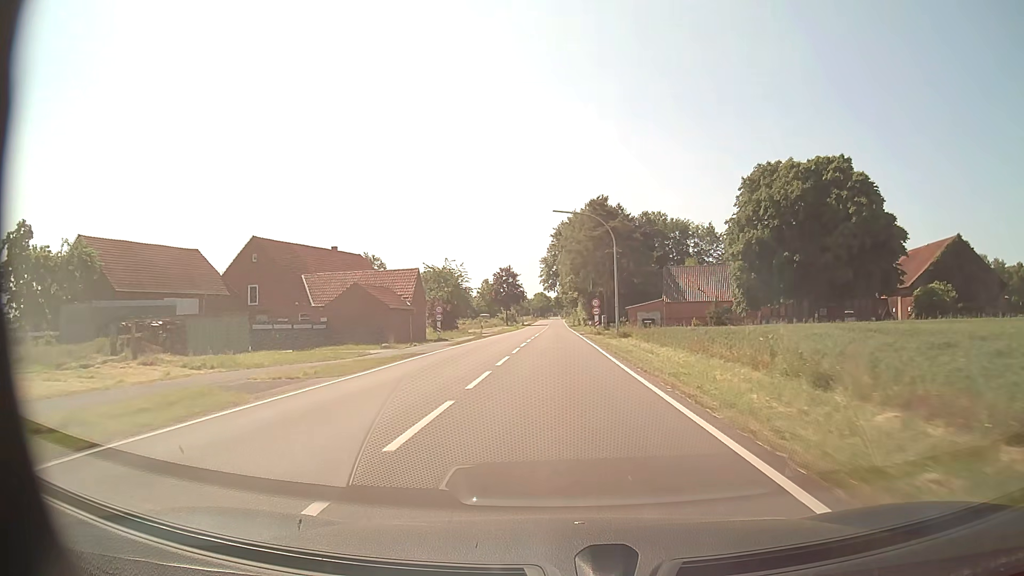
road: tertiary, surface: asphalt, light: Day
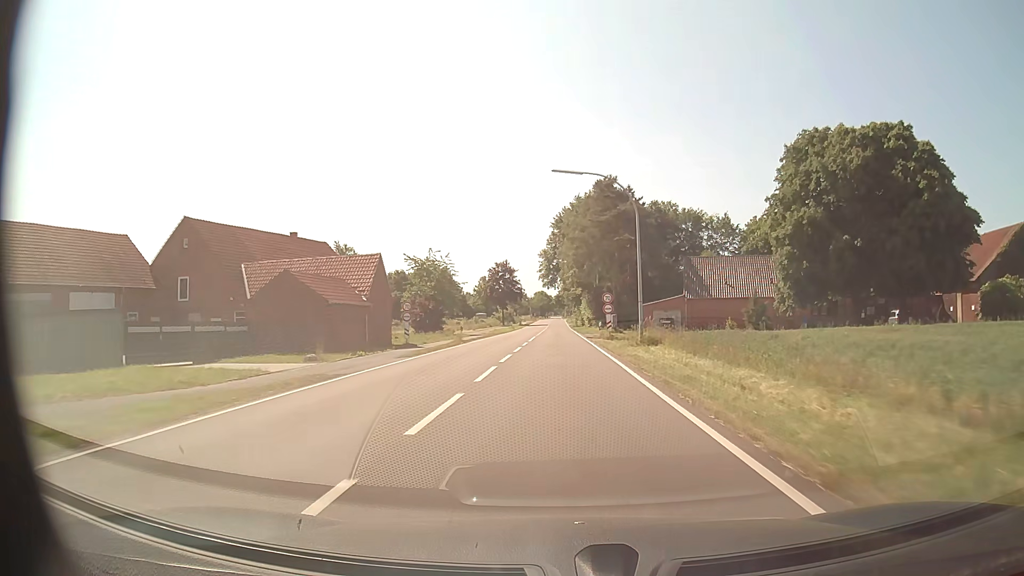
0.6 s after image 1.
(0.0, +11.3) m; 0°
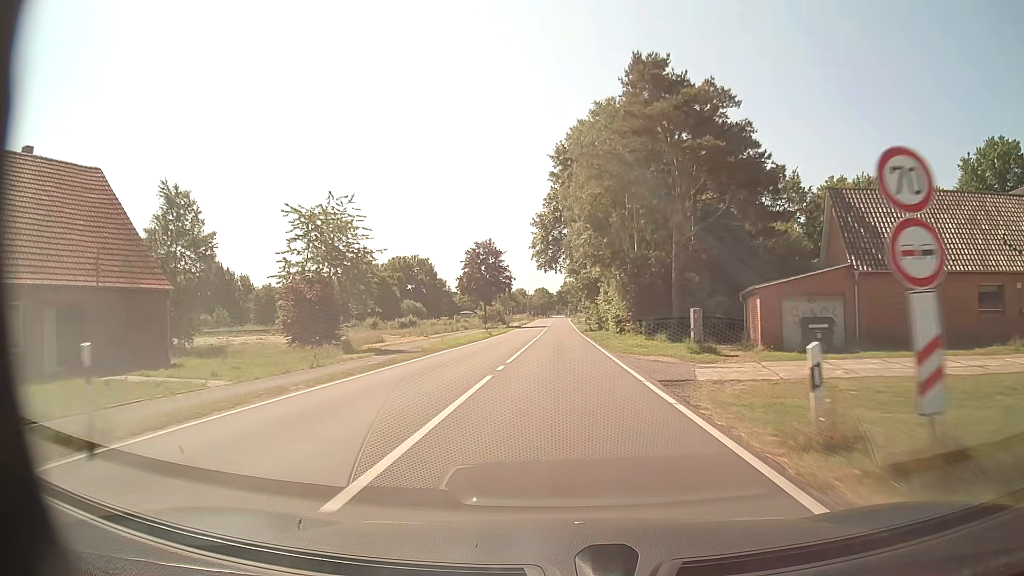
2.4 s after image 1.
(-0.1, +33.9) m; 0°
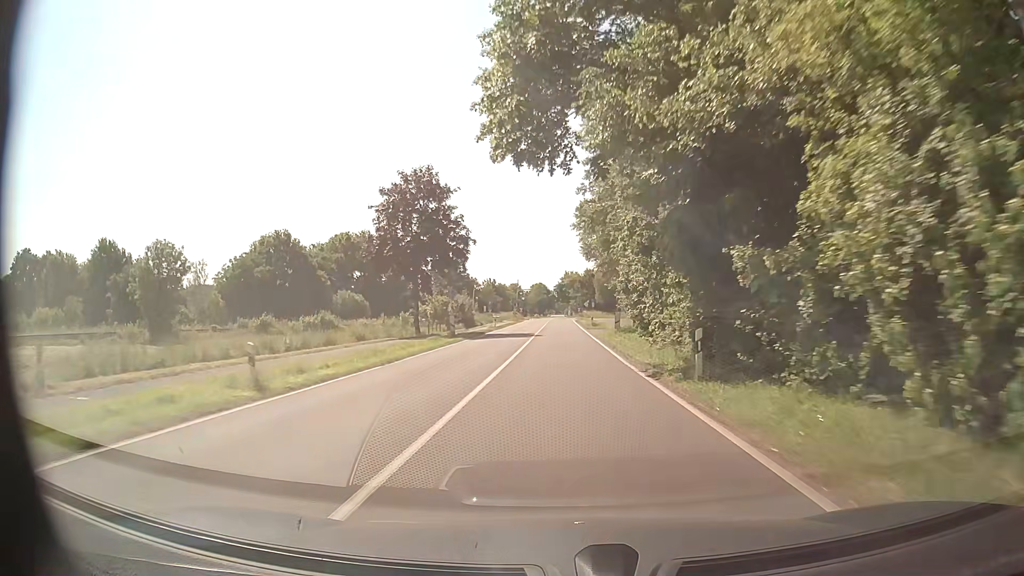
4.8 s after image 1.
(0.0, +45.2) m; 0°
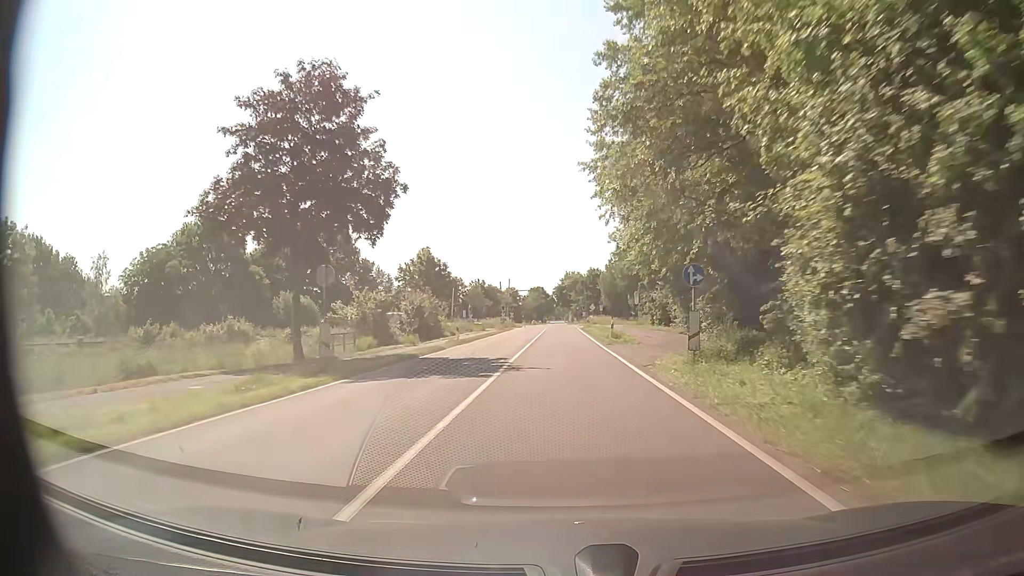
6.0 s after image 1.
(+0.2, +22.6) m; 0°
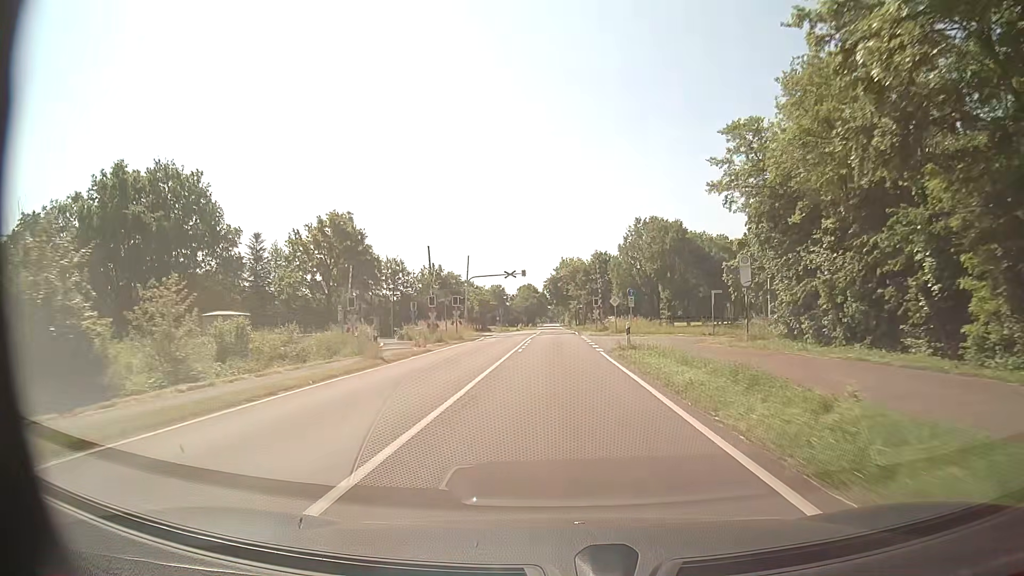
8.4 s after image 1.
(+0.6, +45.0) m; +1°
